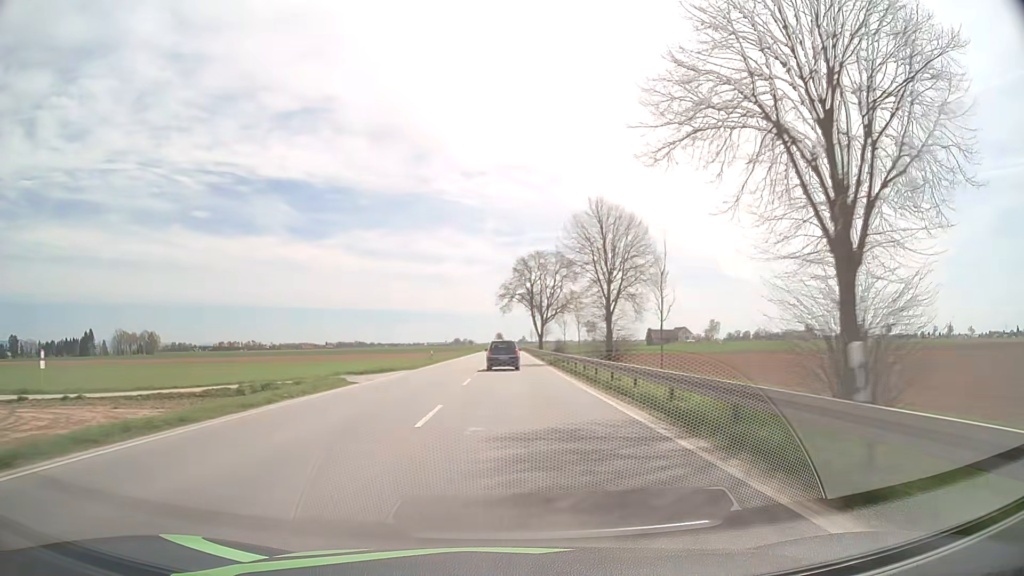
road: primary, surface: asphalt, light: Day
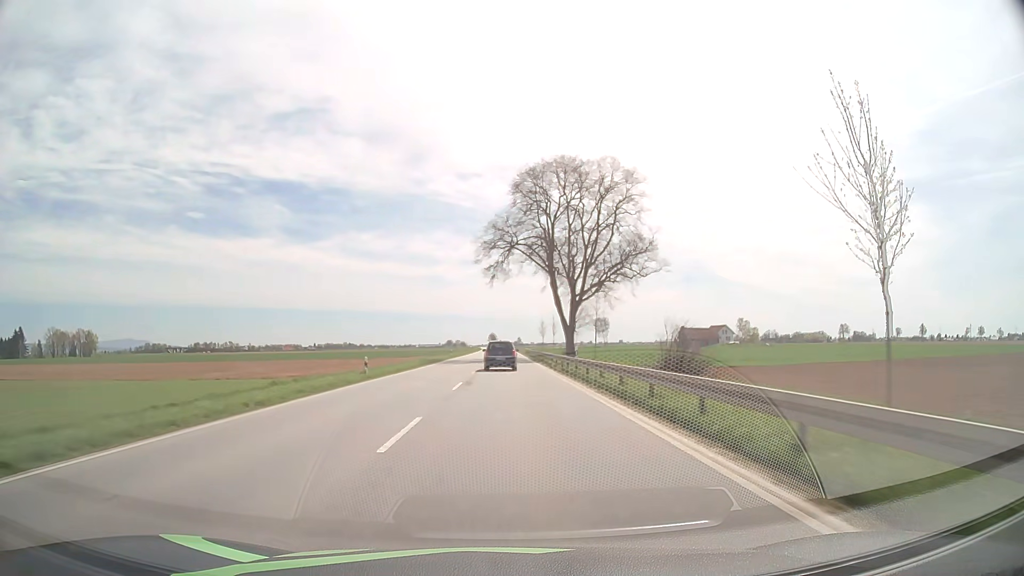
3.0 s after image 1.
(+0.4, +75.0) m; +1°
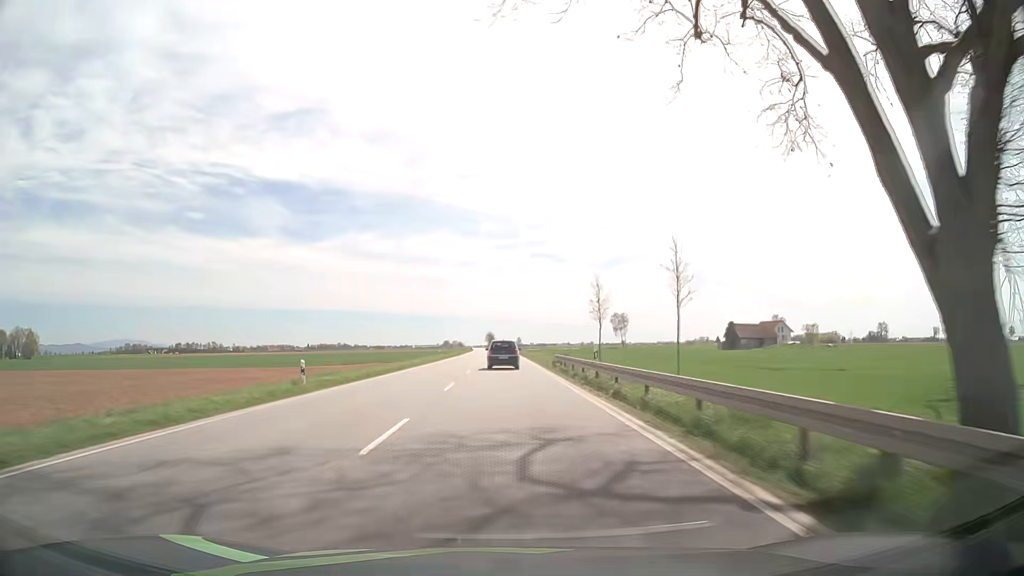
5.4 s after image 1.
(0.0, +60.6) m; 0°
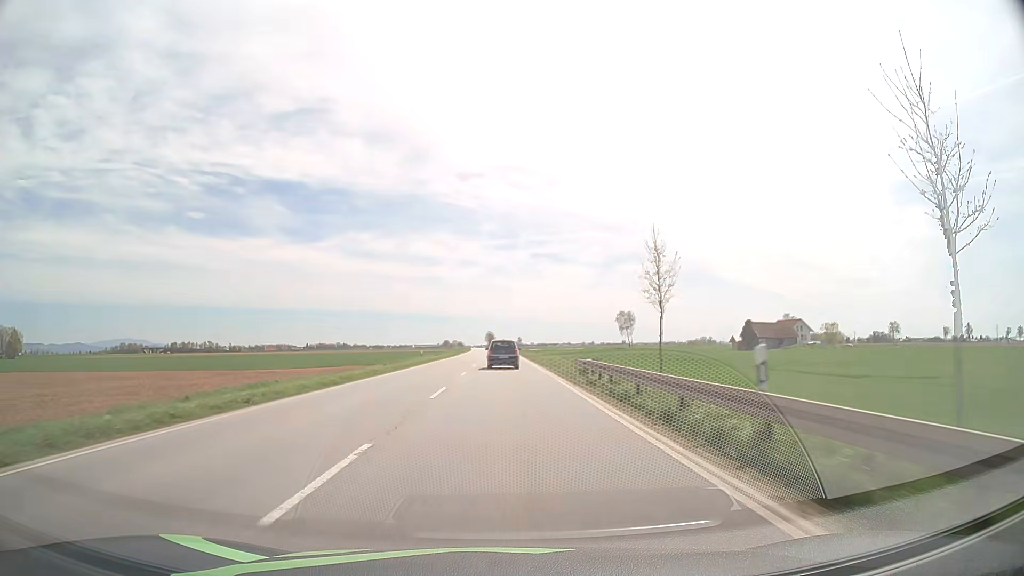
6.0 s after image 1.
(0.0, +15.2) m; 0°
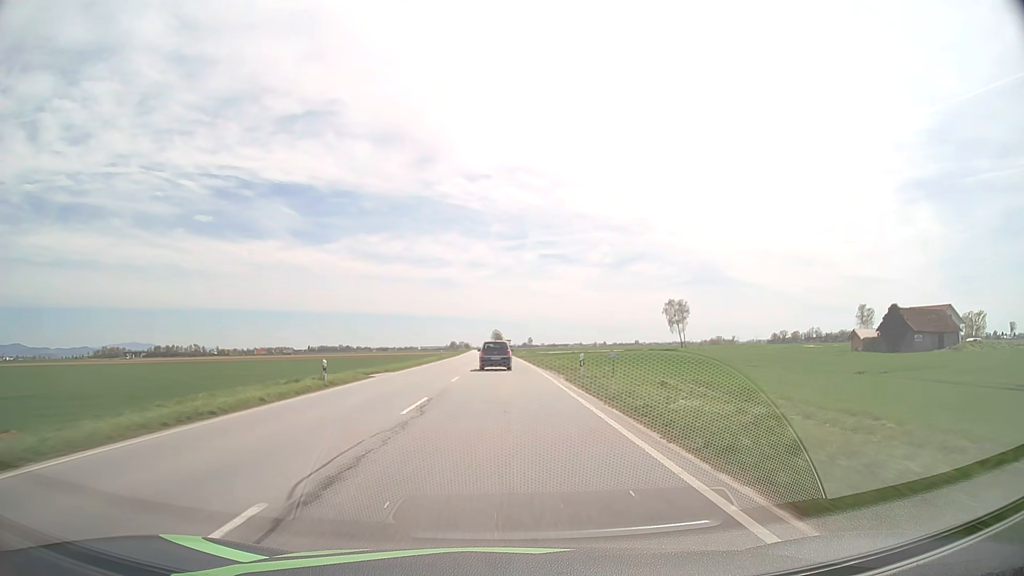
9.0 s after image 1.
(-0.3, +76.0) m; -1°
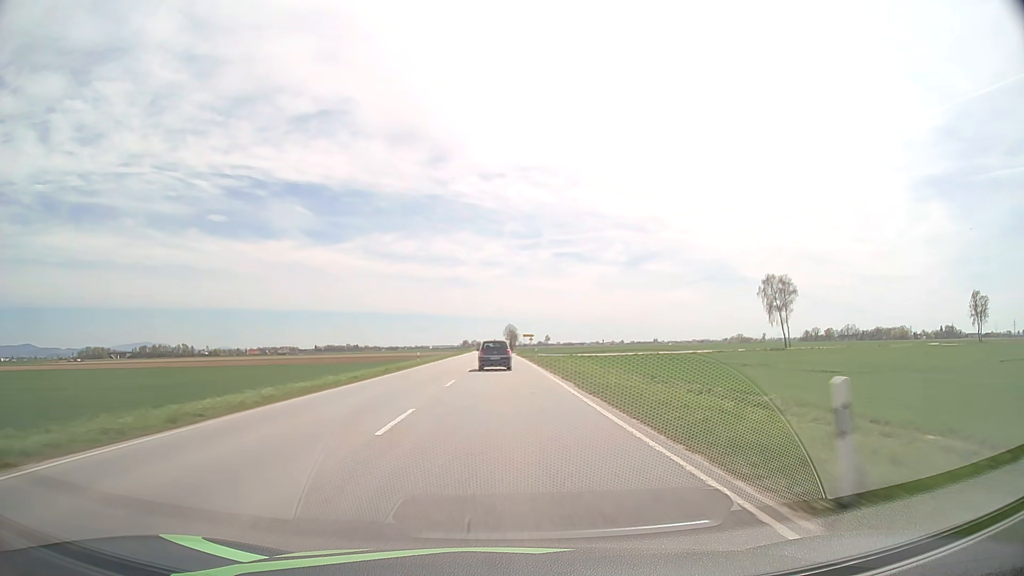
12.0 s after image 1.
(-0.9, +75.4) m; -1°
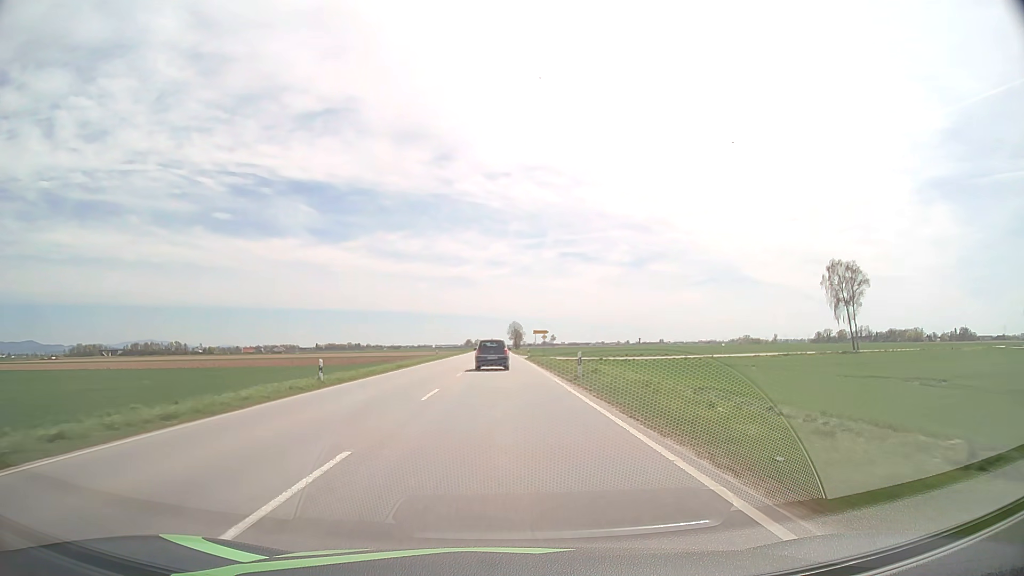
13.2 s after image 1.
(-0.1, +30.0) m; 0°
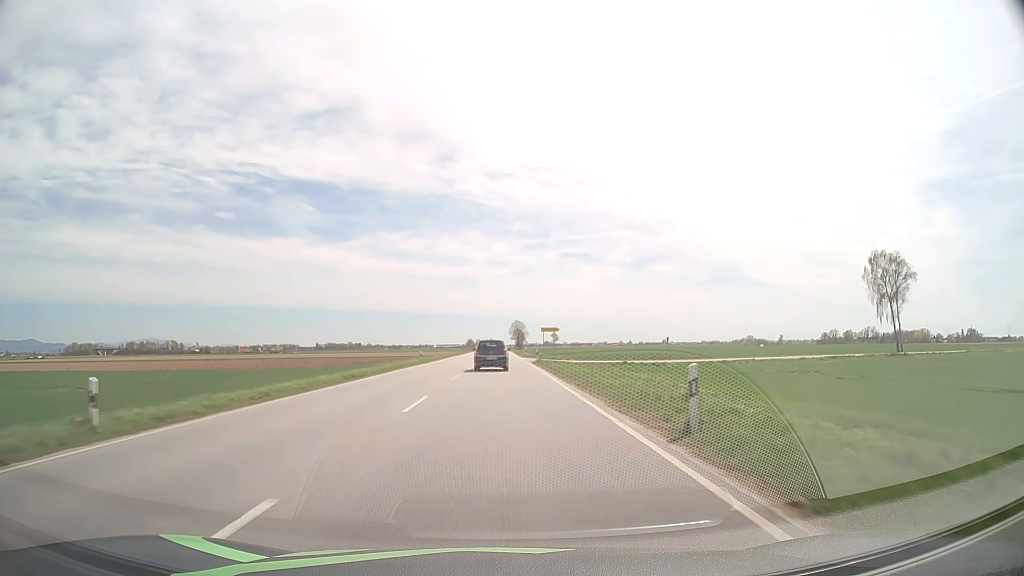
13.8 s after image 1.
(0.0, +14.9) m; 0°
(0, +10) (0, +20) (0, +30) (0, +40) (0, +50) (0, +60) (0, +70) (0, +80) (0, +90) (-1, +100) m
